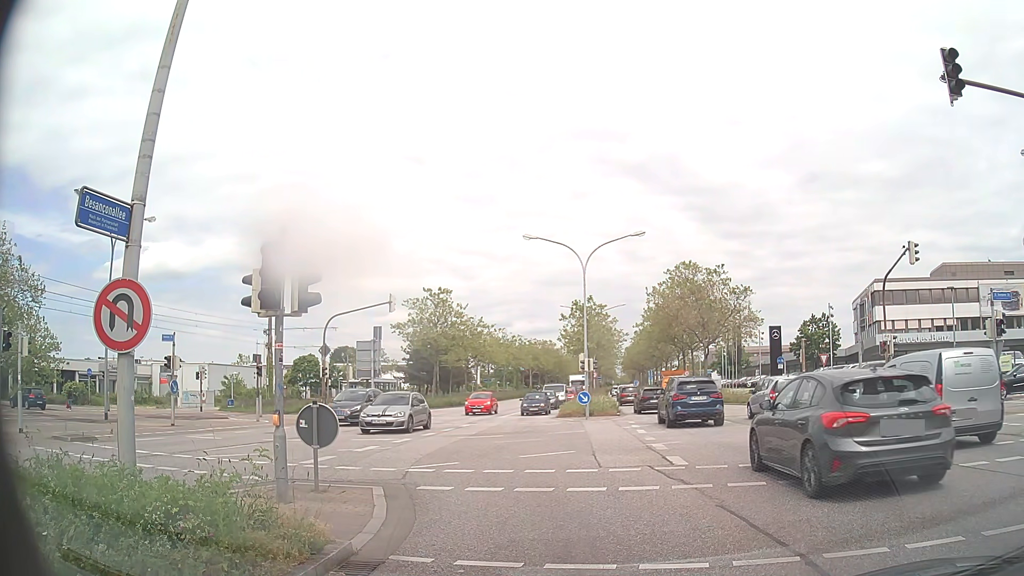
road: primary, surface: asphalt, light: Day
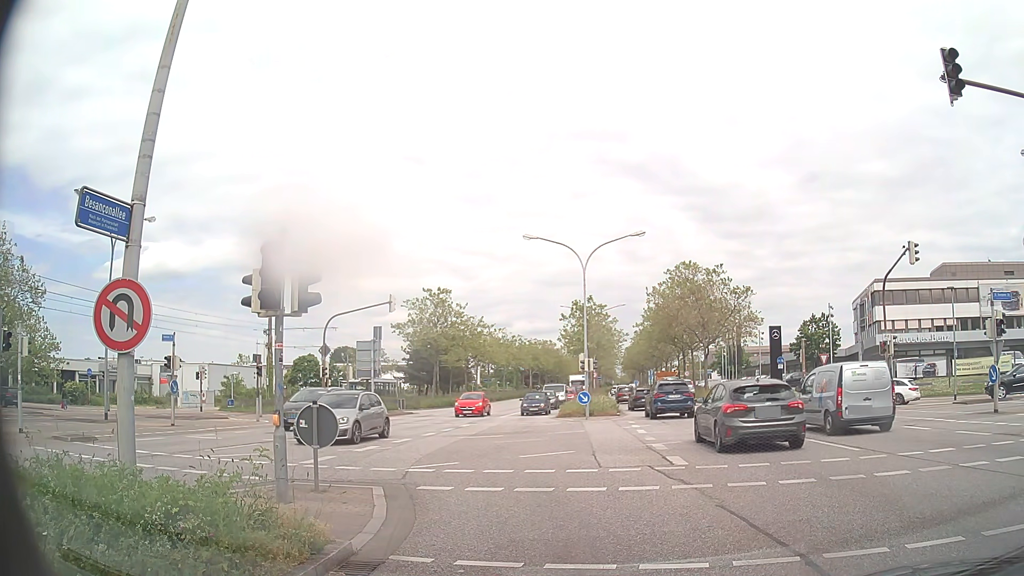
(0.0, 0.0) m; 0°
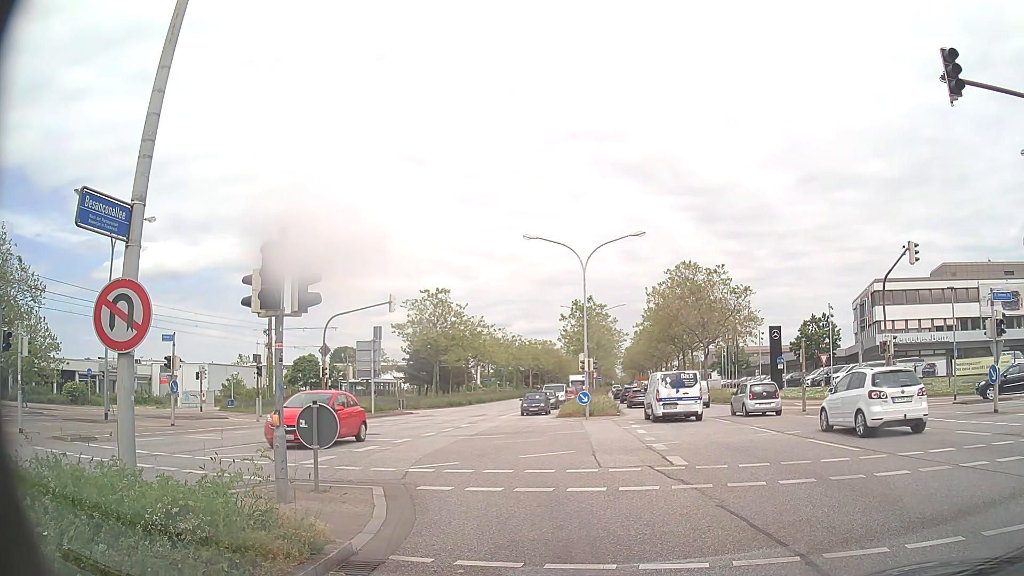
(0.0, 0.0) m; 0°
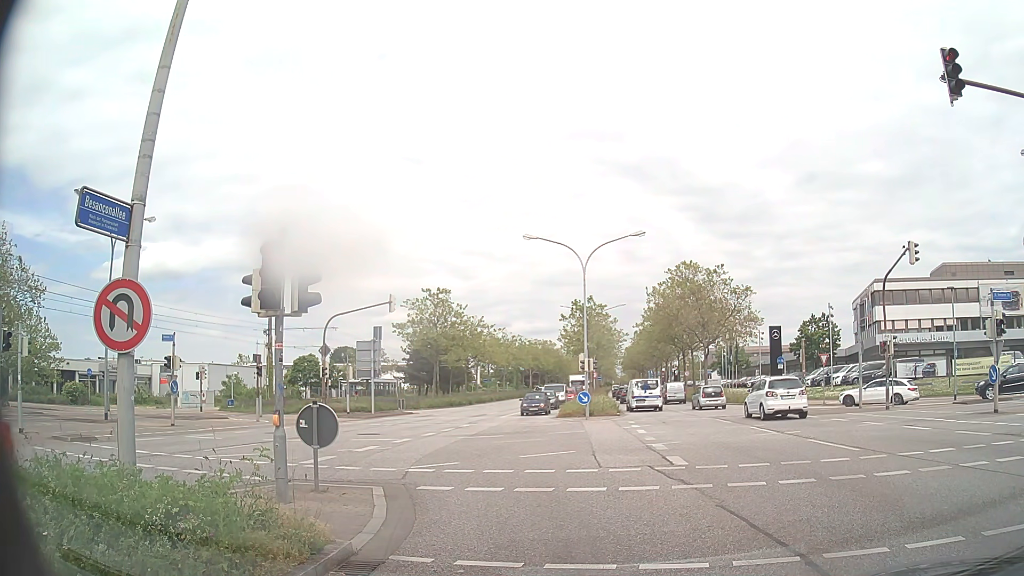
(0.0, 0.0) m; 0°
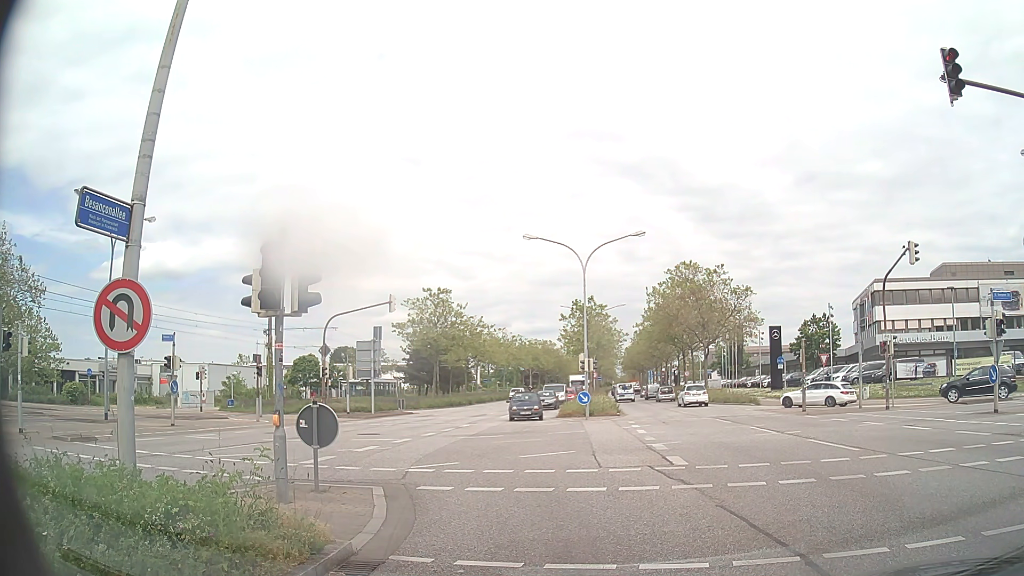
(0.0, 0.0) m; 0°
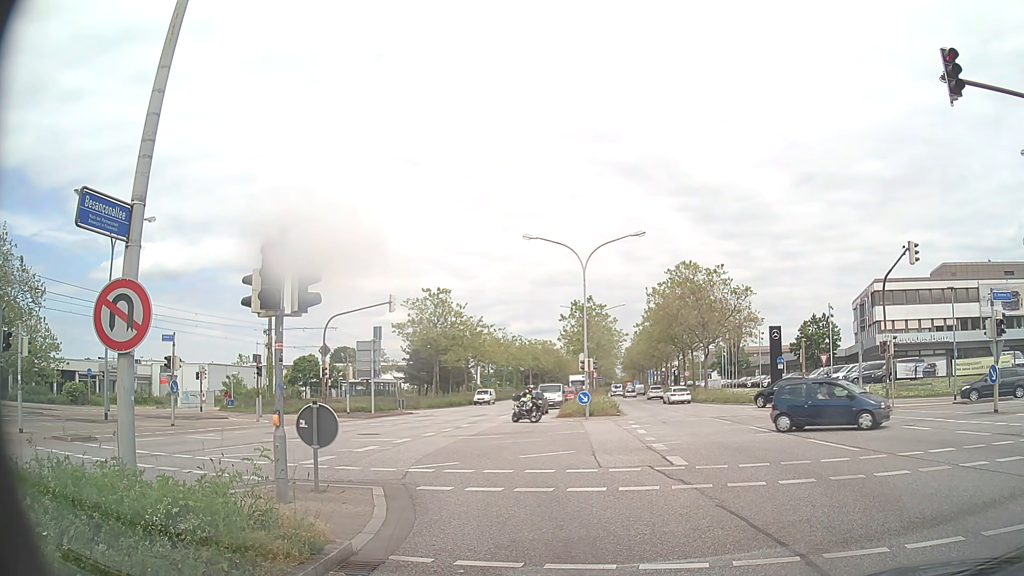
(0.0, 0.0) m; 0°
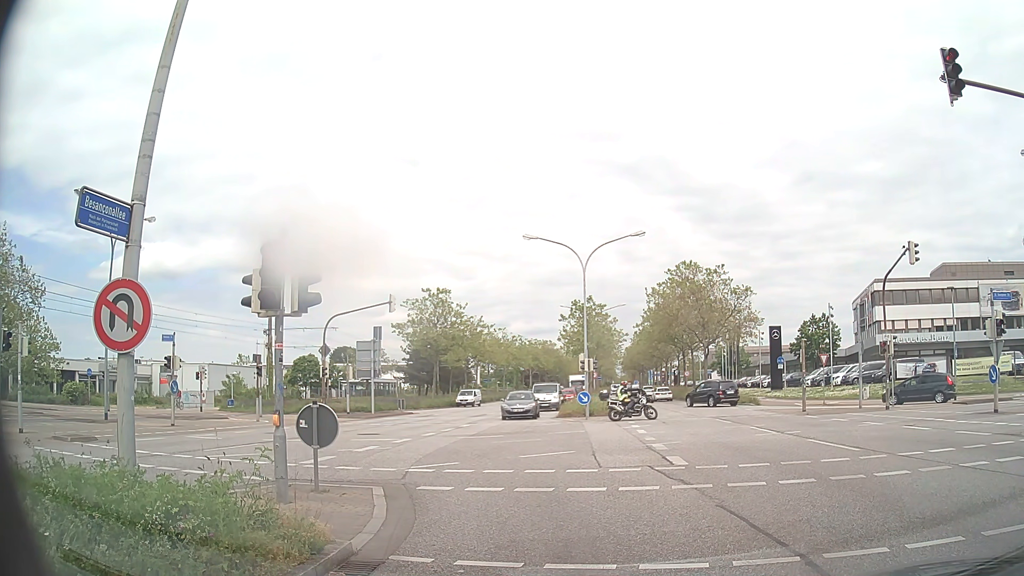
(0.0, 0.0) m; 0°
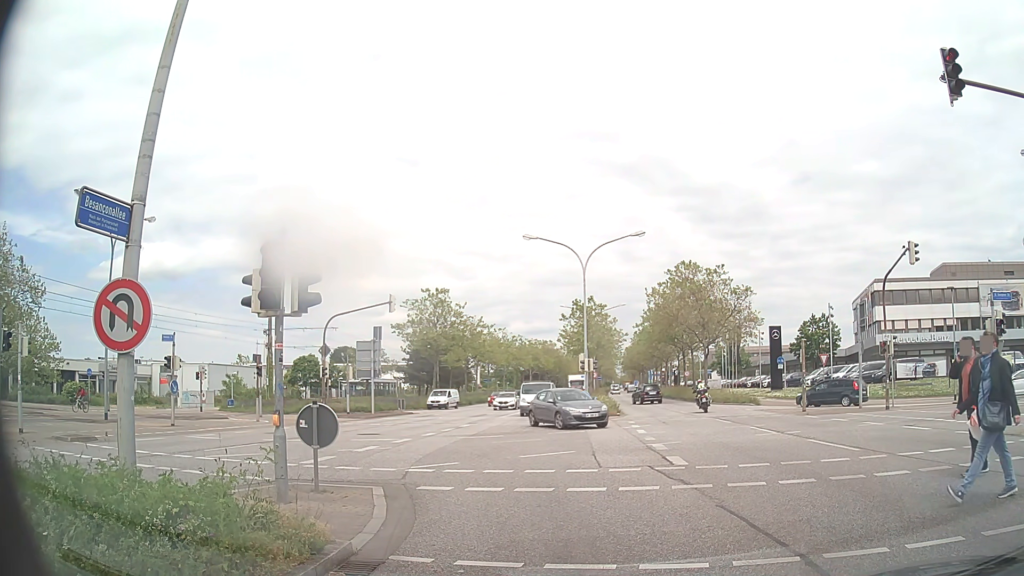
(0.0, 0.0) m; 0°
(-1, +10) (-5, +19) (-12, +26) (-21, +30) (-31, +32) (-40, +34) (-50, +35) (-60, +36) (-70, +36) (-80, +36) m
